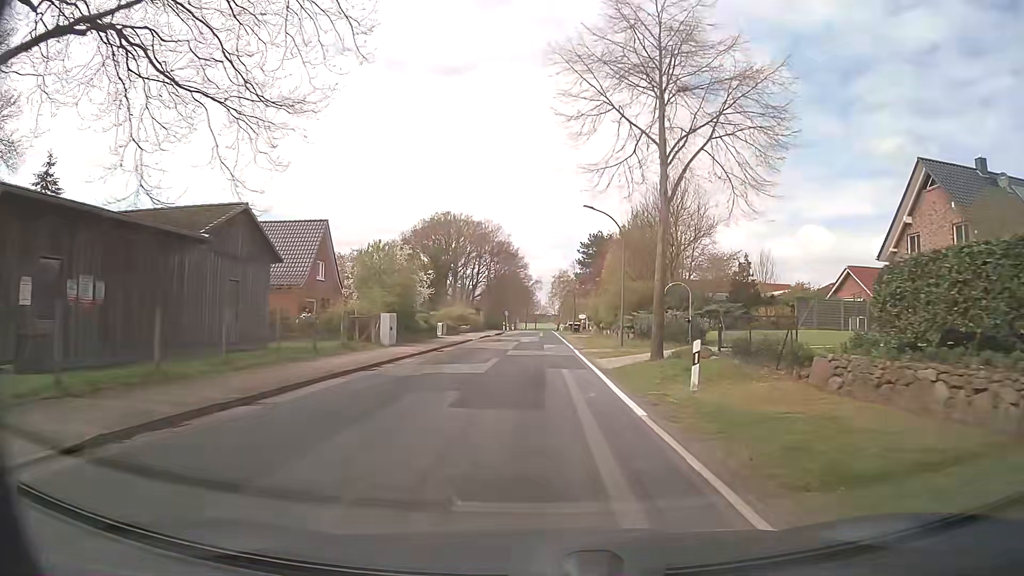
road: secondary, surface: asphalt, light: Day
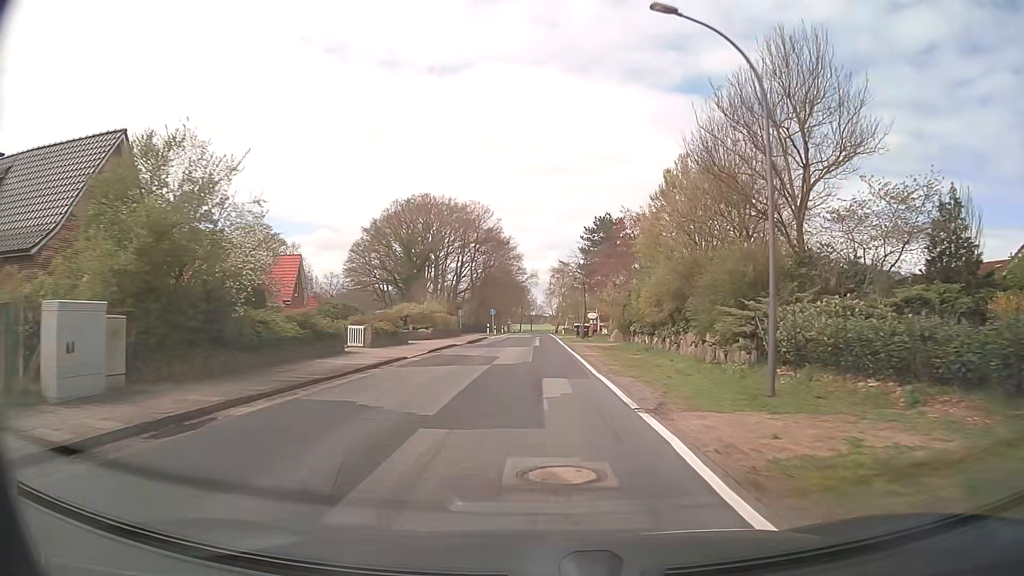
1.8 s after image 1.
(+0.1, +22.8) m; +1°
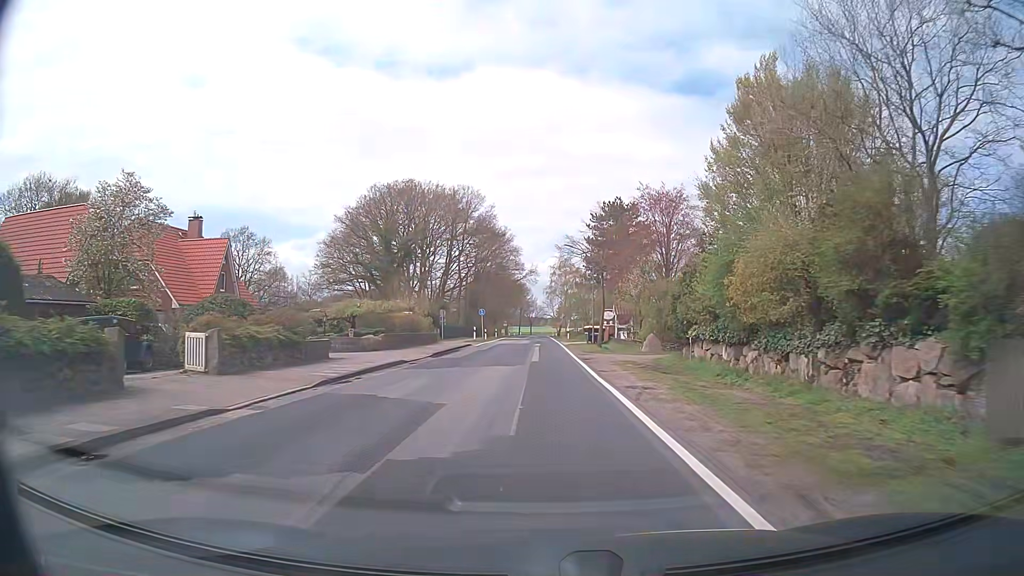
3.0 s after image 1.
(-0.1, +15.2) m; -1°
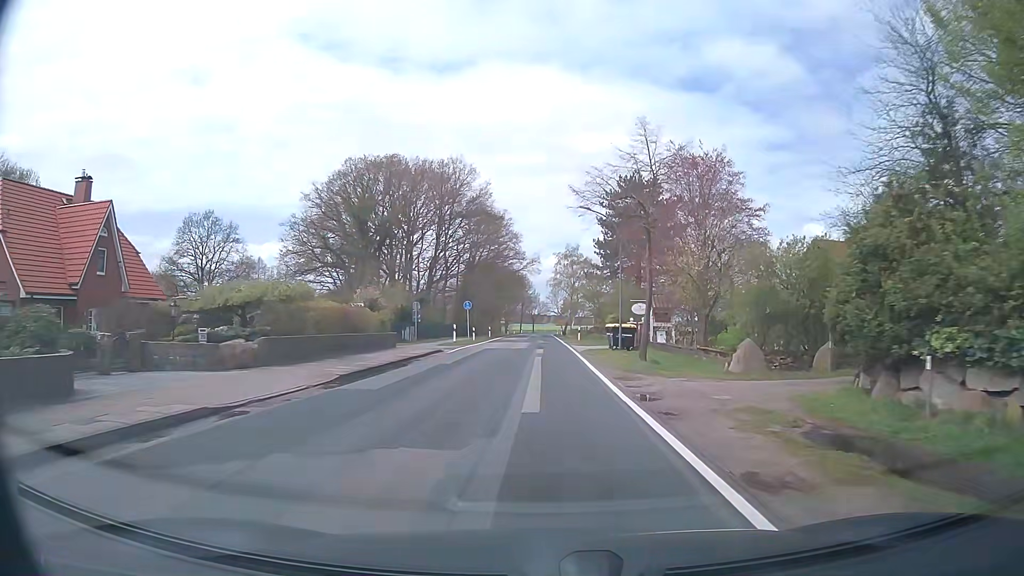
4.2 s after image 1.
(+0.1, +15.2) m; 0°
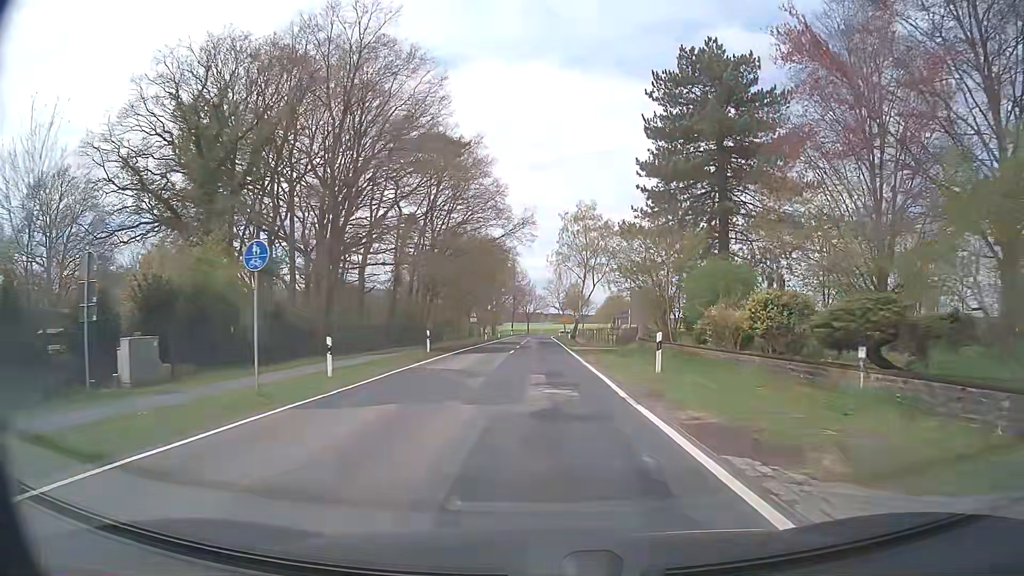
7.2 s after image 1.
(0.0, +38.1) m; 0°
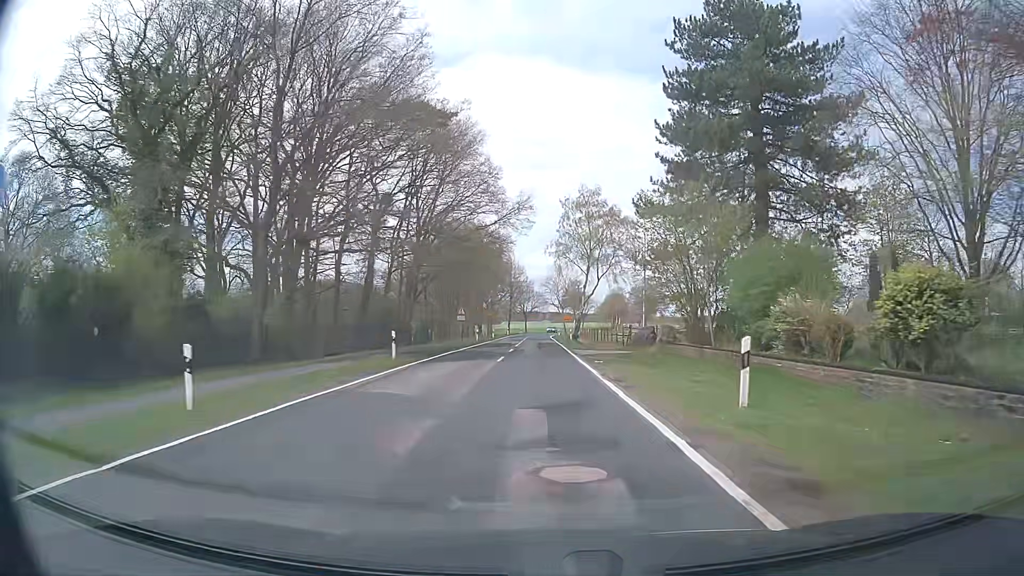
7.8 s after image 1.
(0.0, +7.6) m; 0°
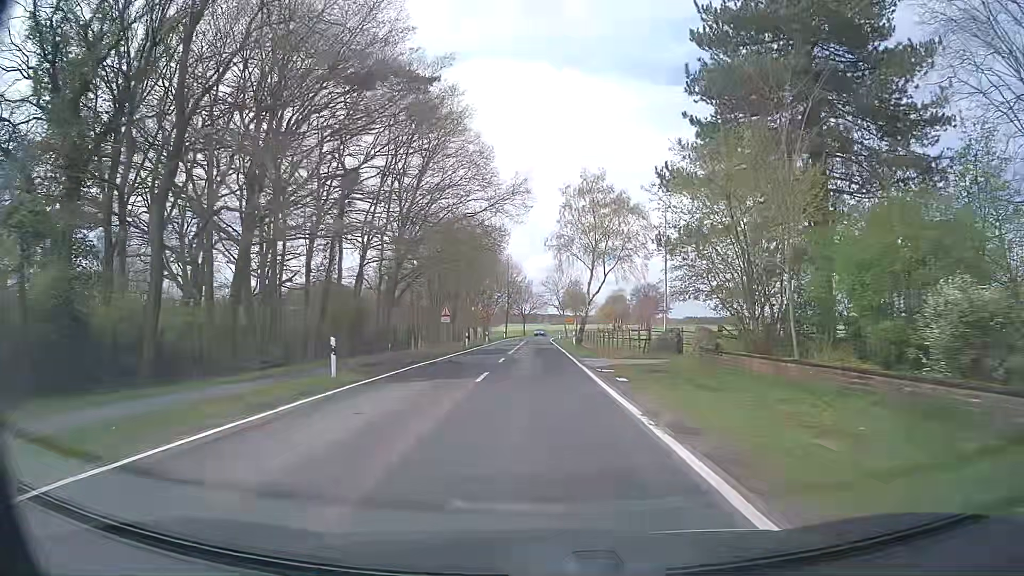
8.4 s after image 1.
(0.0, +7.6) m; -1°
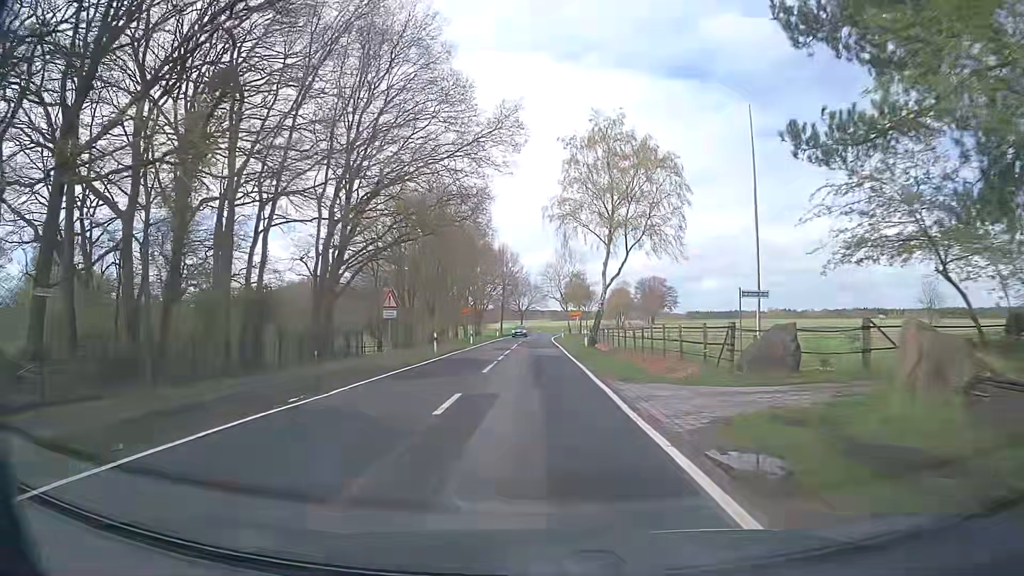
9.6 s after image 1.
(+0.1, +15.3) m; +1°
(0, +10) (0, +20) (0, +30) (0, +40) (0, +50) (0, +60) (0, +70) (0, +80) (0, +90) (+1, +100) m
